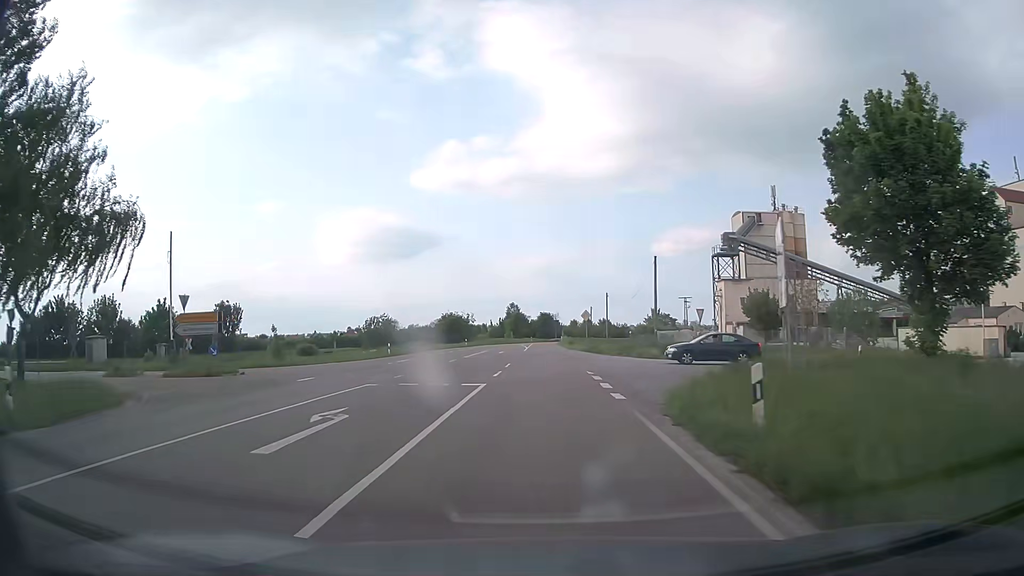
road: secondary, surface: asphalt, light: Day
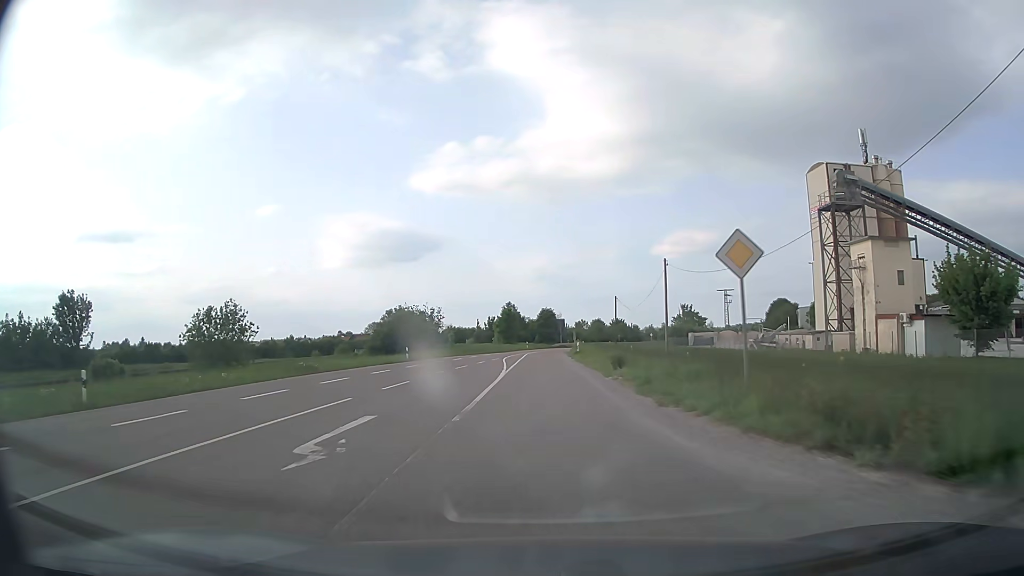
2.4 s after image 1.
(-0.2, +38.4) m; 0°
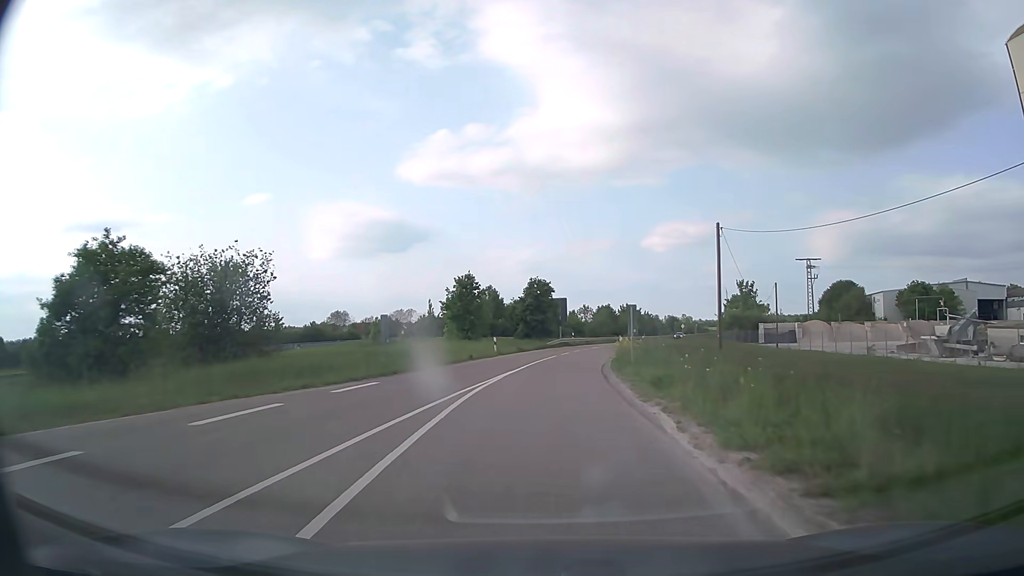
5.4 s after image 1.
(0.0, +48.1) m; +1°
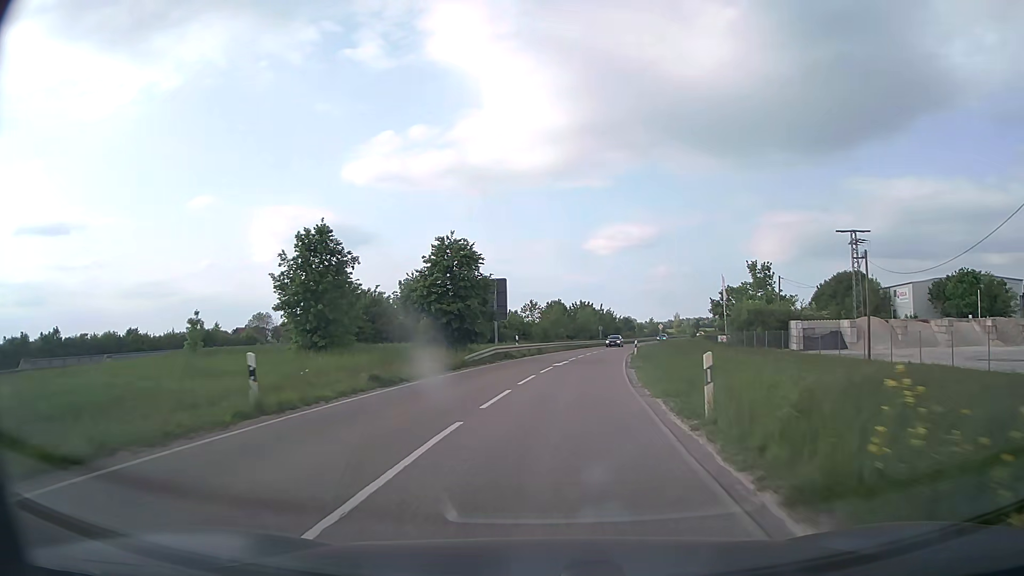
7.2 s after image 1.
(+0.9, +28.6) m; +5°
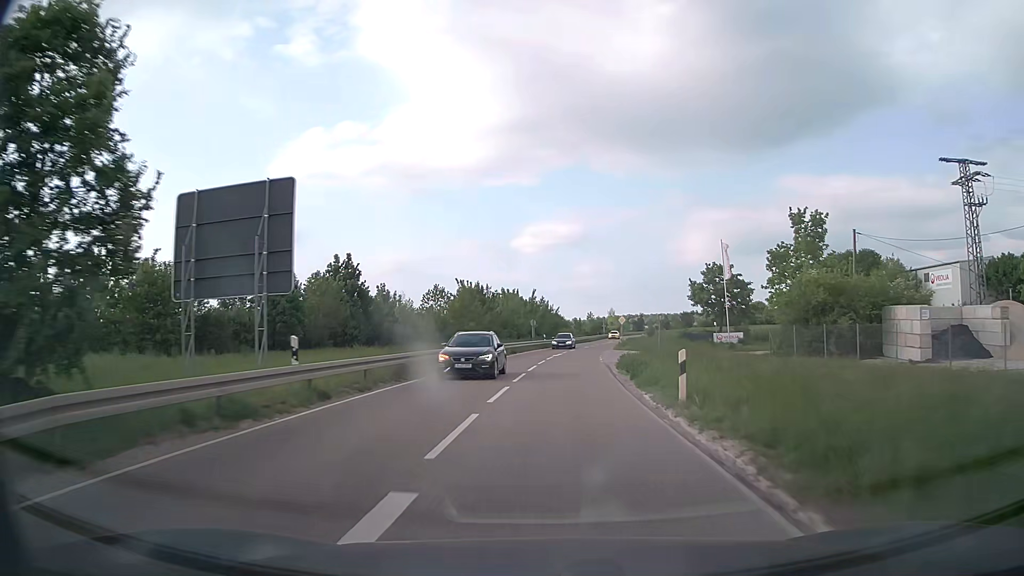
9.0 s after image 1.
(+1.6, +29.0) m; +6°
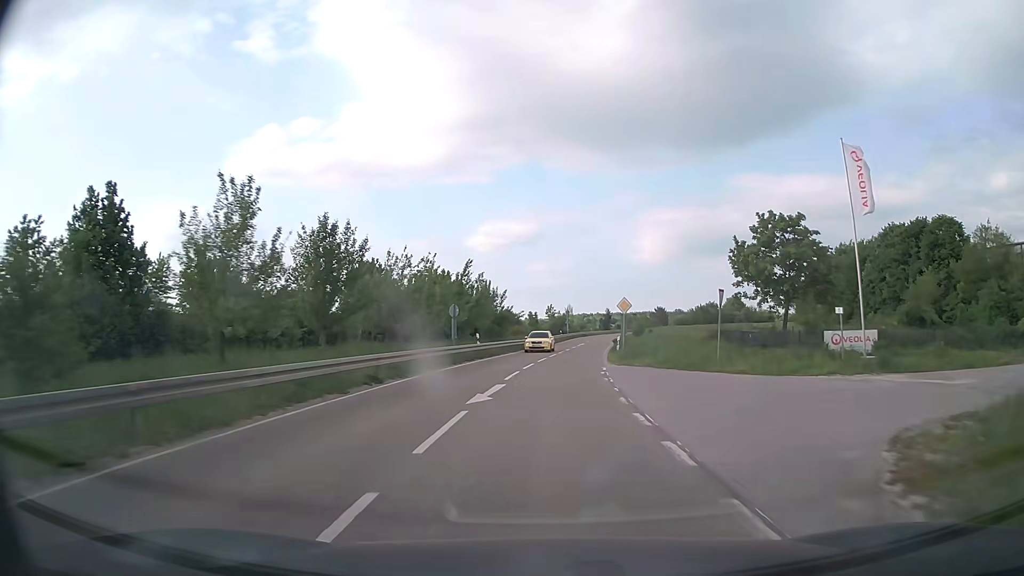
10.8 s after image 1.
(+1.0, +29.8) m; +4°
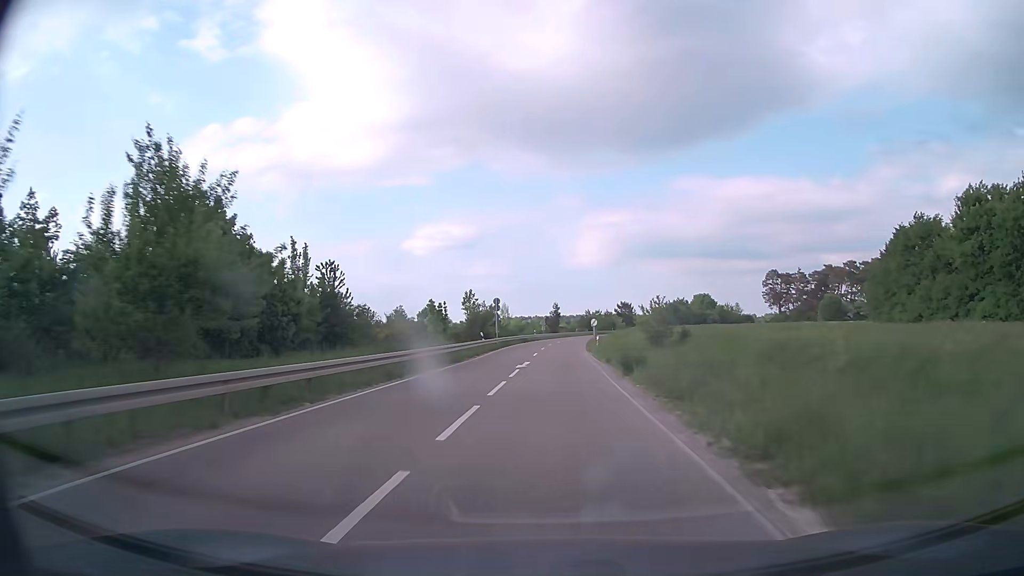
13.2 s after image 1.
(+2.1, +41.2) m; +5°
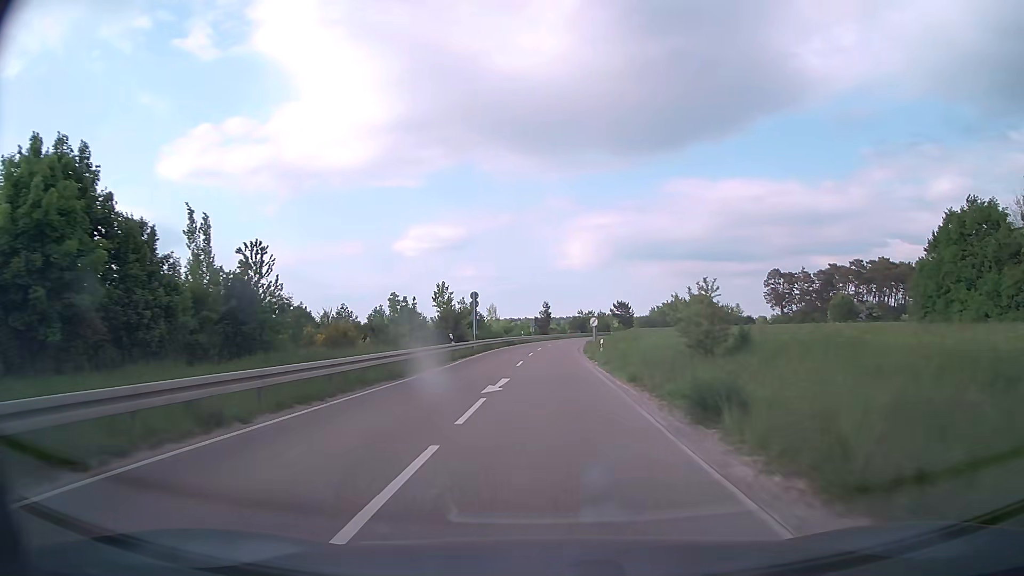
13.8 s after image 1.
(+0.1, +10.5) m; +1°
